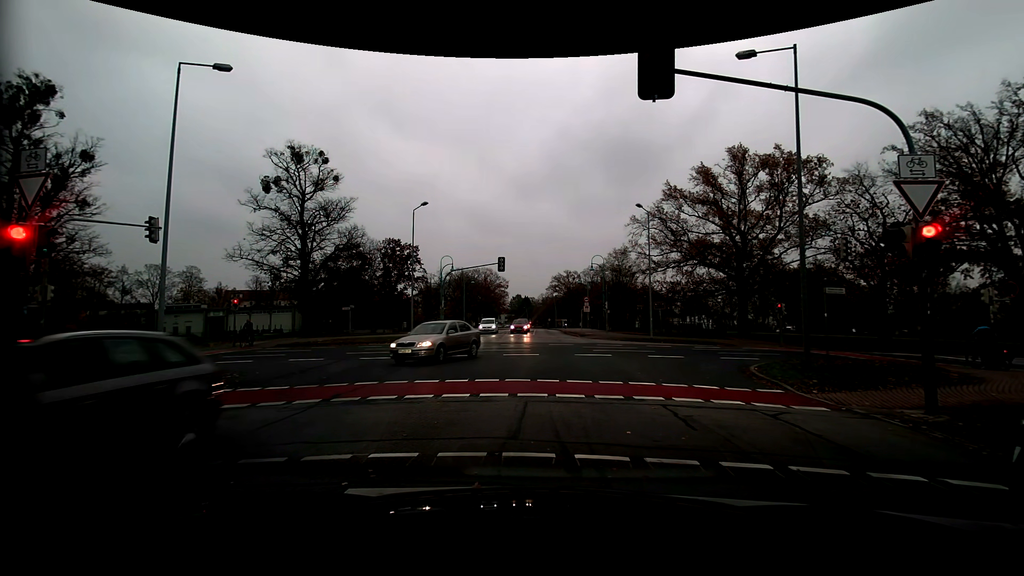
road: residential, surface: asphalt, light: Day
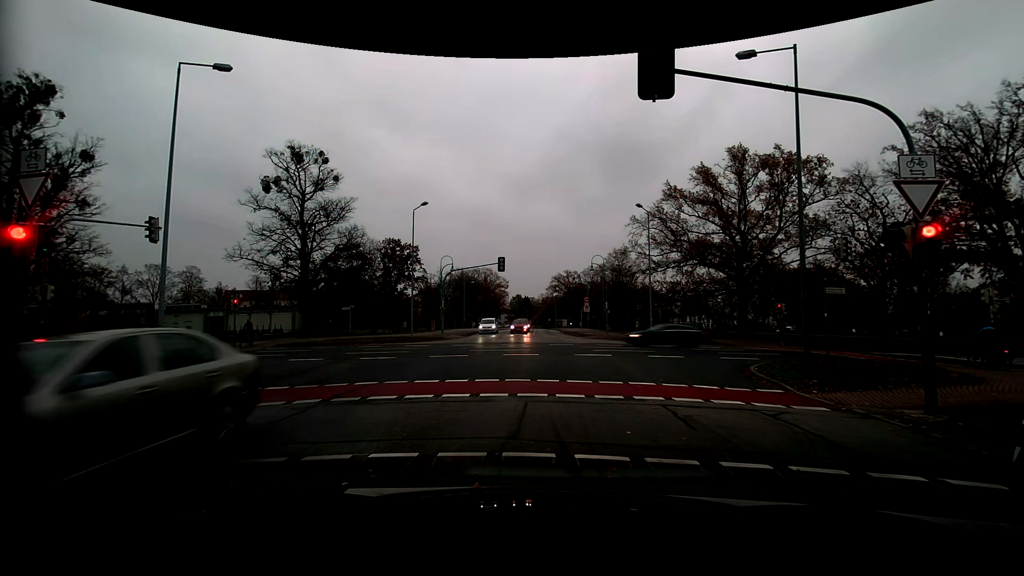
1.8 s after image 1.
(0.0, 0.0) m; 0°
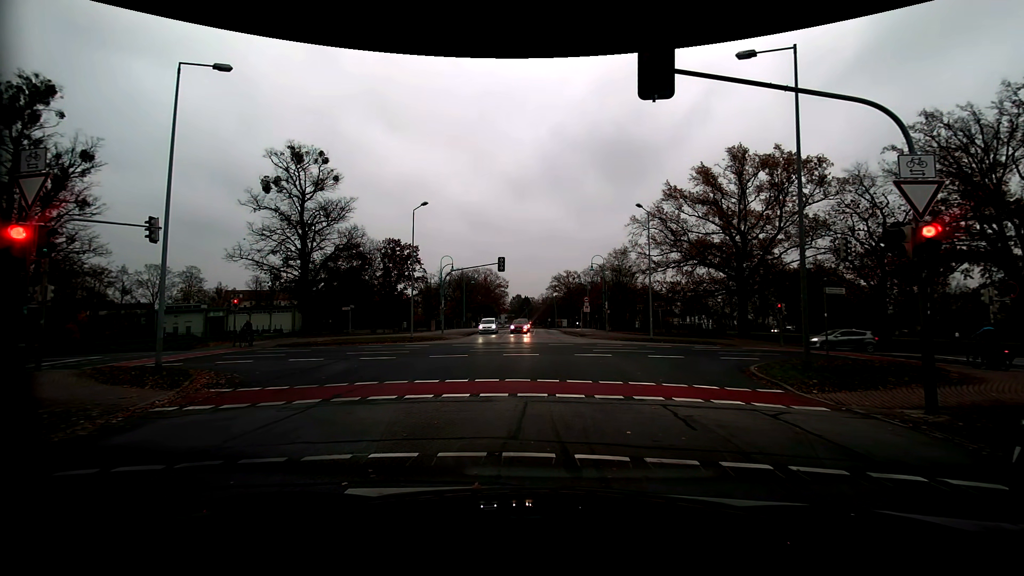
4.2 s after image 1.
(0.0, 0.0) m; 0°
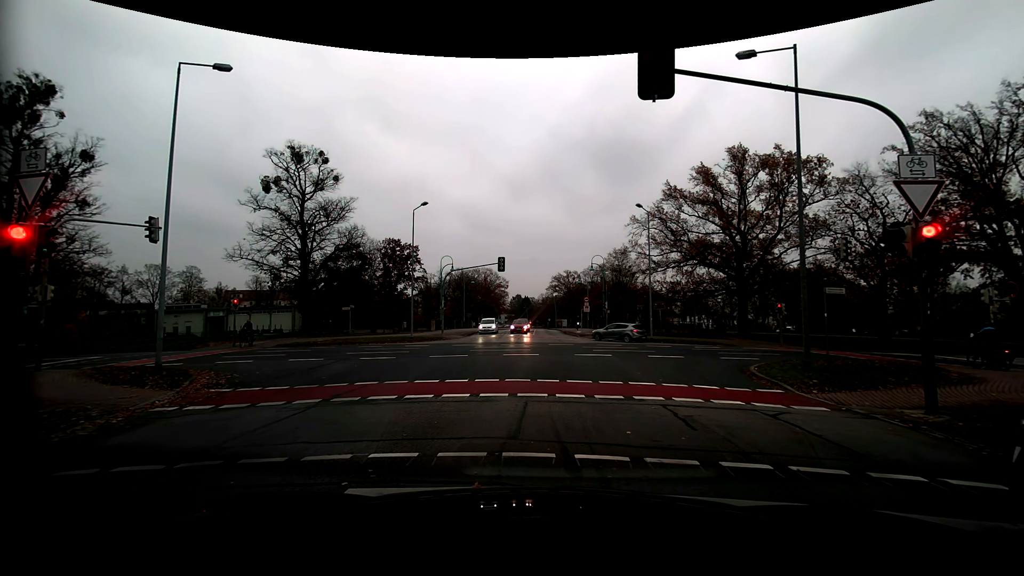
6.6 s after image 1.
(0.0, 0.0) m; 0°
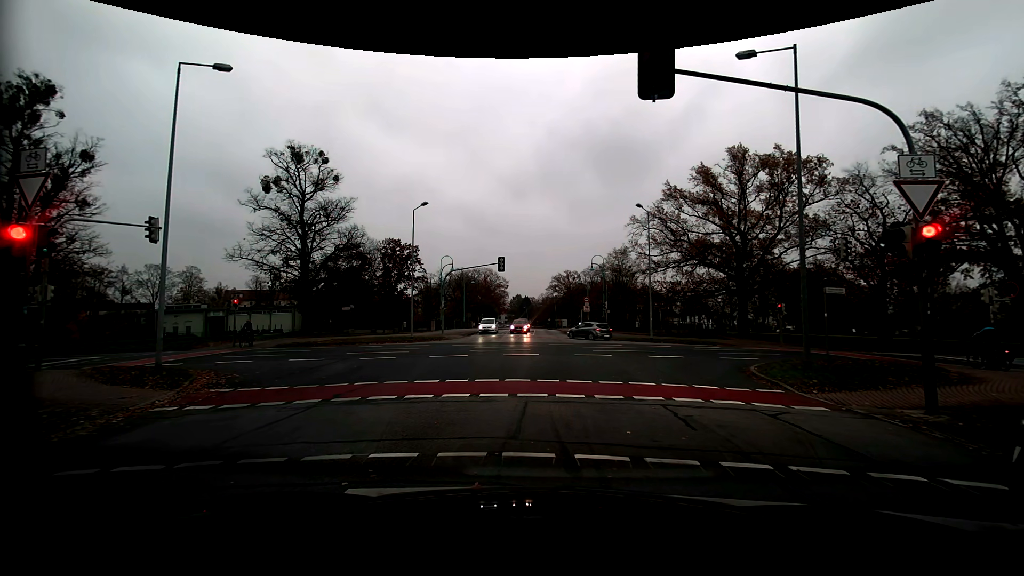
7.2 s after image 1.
(0.0, 0.0) m; 0°
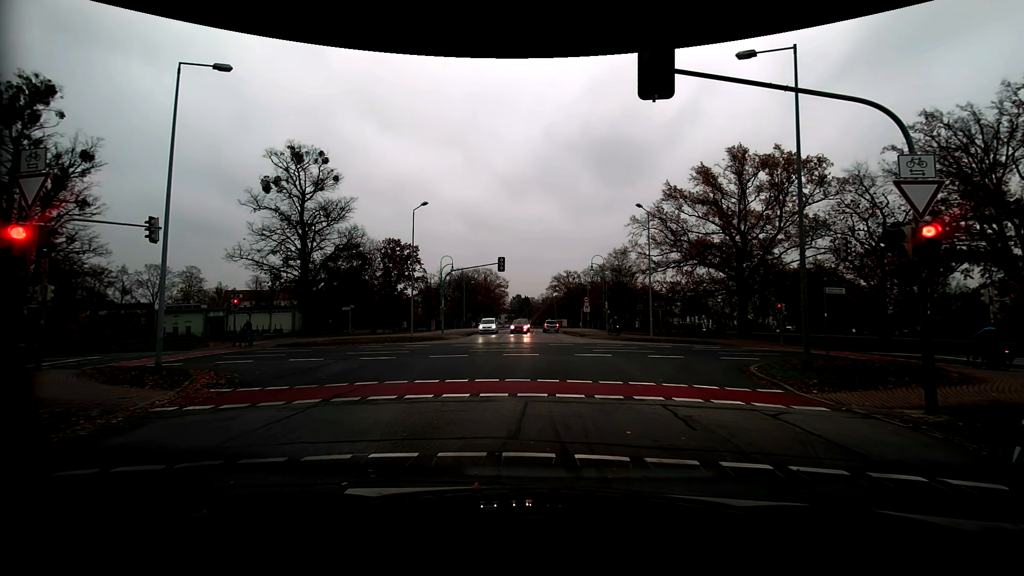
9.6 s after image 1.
(0.0, 0.0) m; 0°
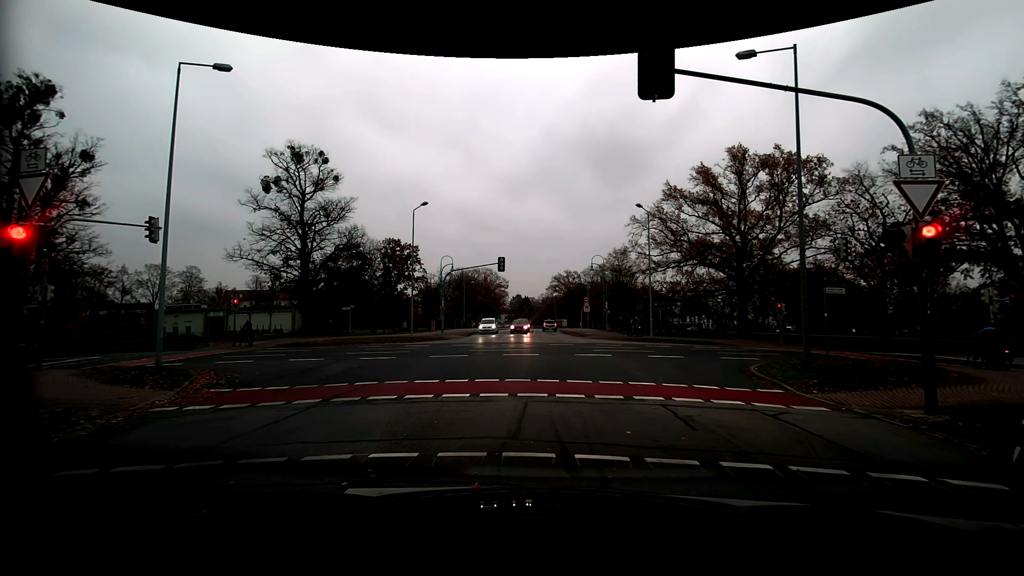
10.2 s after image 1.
(0.0, 0.0) m; 0°
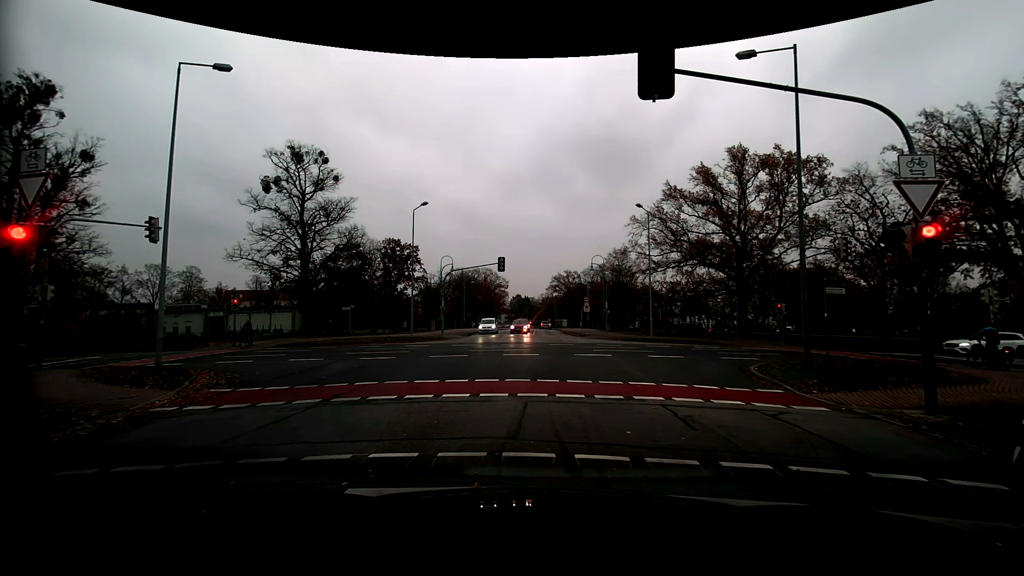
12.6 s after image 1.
(0.0, 0.0) m; 0°
(0, +10) (0, +20) (+1, +30) (+1, +40) (+2, +50) (+2, +60) (+2, +70) (+2, +80) (+2, +90) (+2, +100) m
